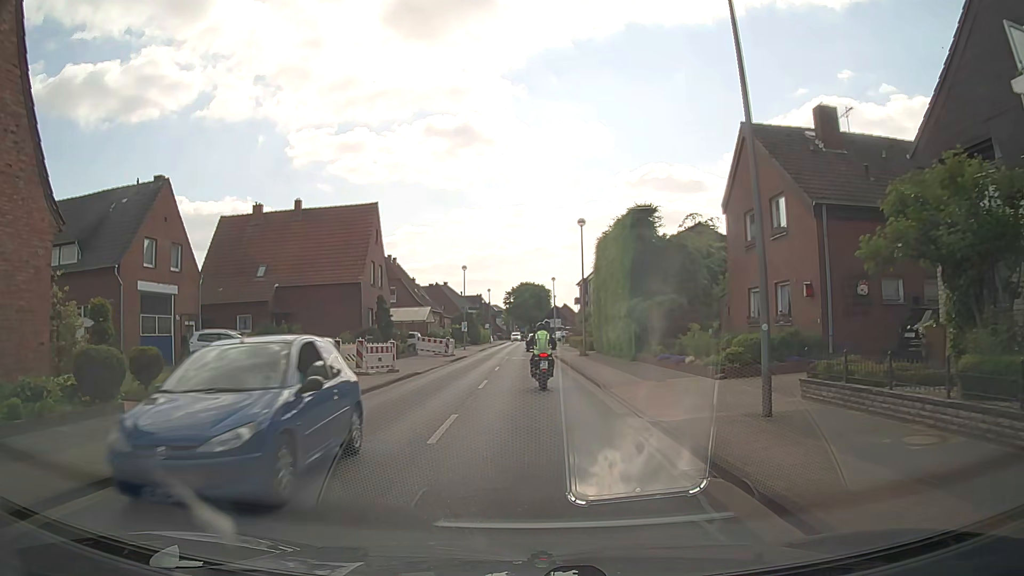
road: tertiary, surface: asphalt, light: Day
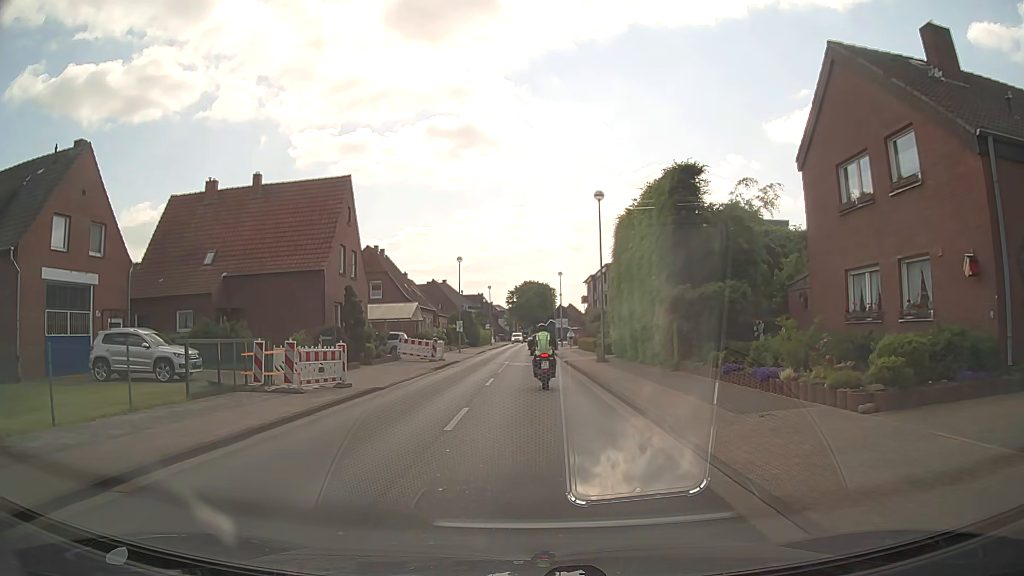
(-0.1, +7.8) m; -1°
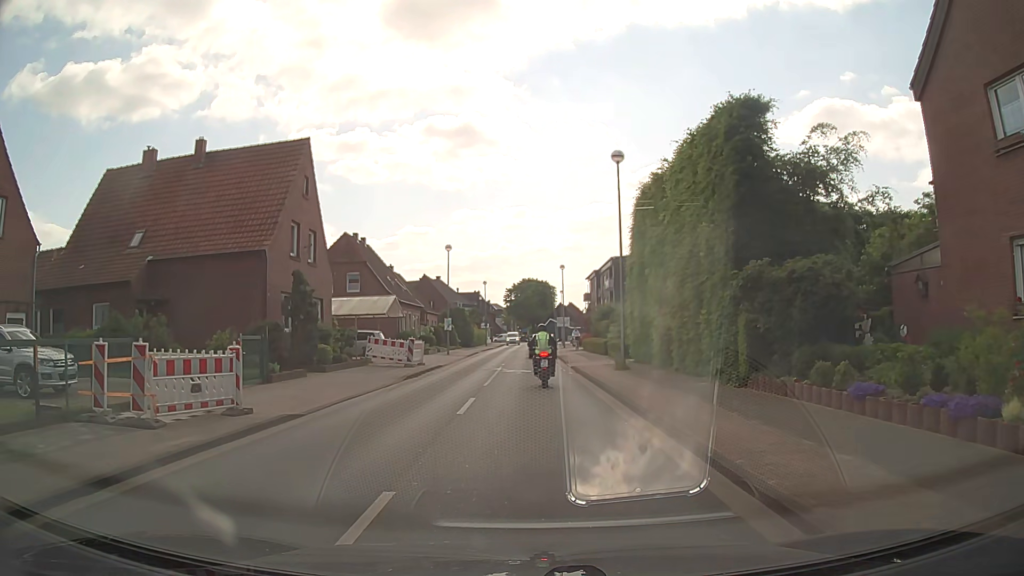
(0.0, +7.0) m; 0°
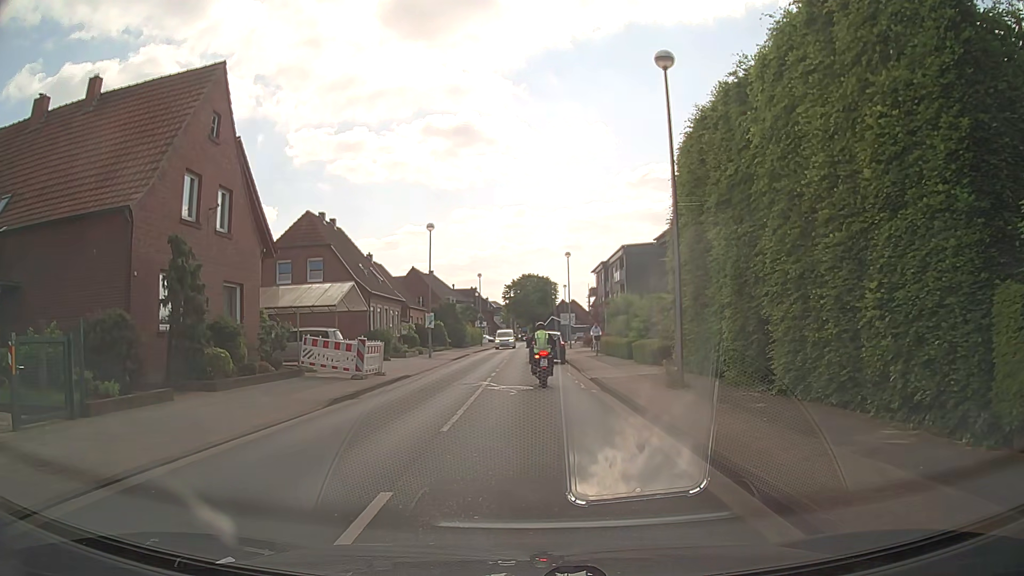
(0.0, +9.0) m; -1°
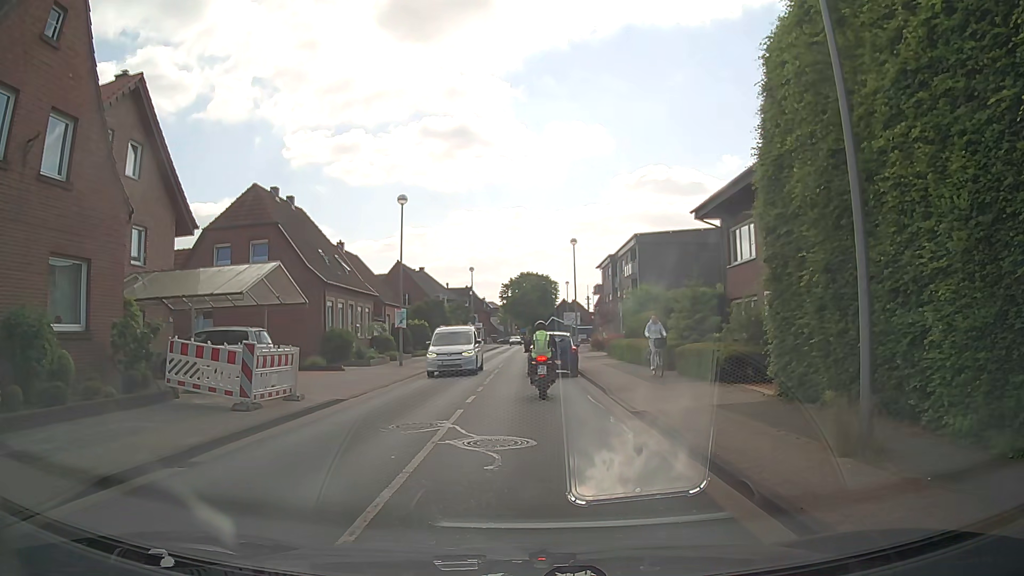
(+0.1, +8.6) m; -1°
(0, +10) (-1, +20) (-1, +30) (0, +40) (+1, +50) (+1, +60) (+1, +70) (+2, +80) (+3, +90) (+7, +99) m
